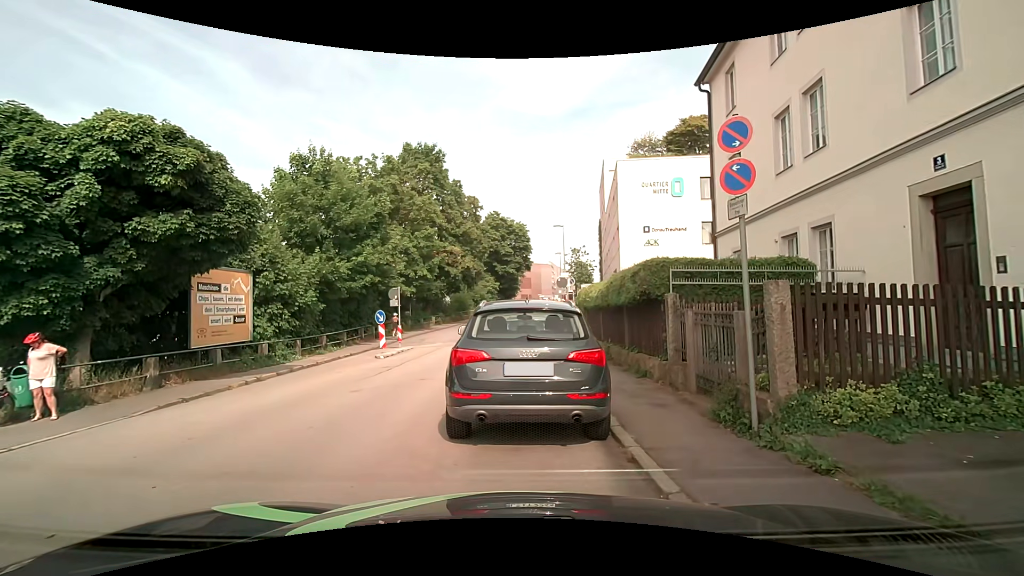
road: residential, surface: asphalt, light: Day
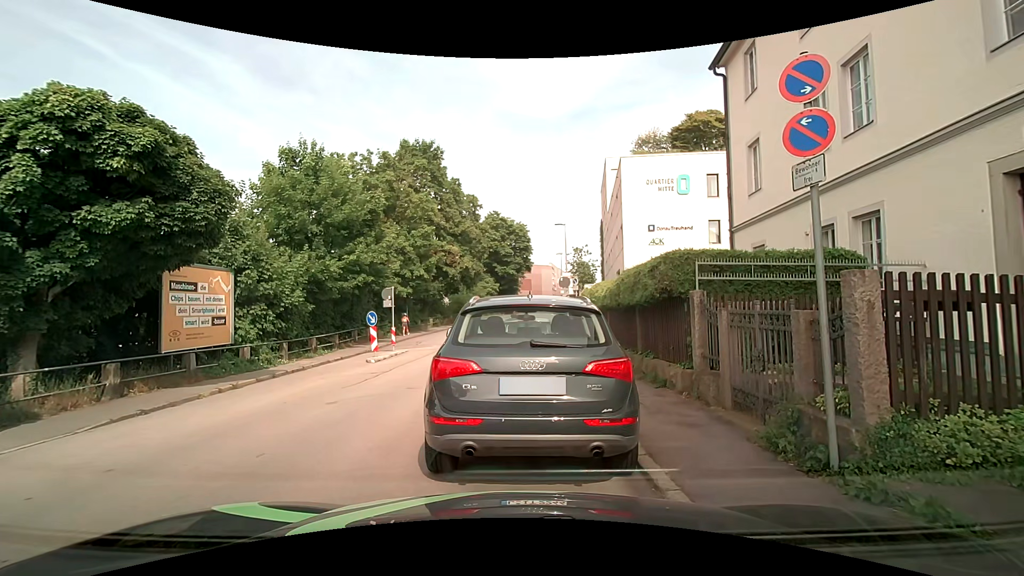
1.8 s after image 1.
(0.0, +1.2) m; 0°
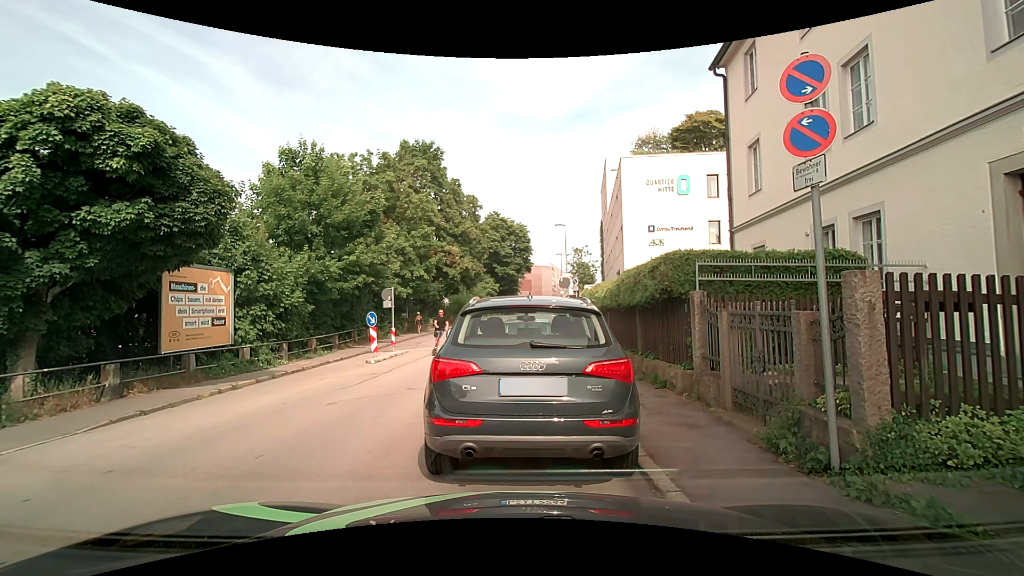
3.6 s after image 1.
(0.0, +0.1) m; 0°
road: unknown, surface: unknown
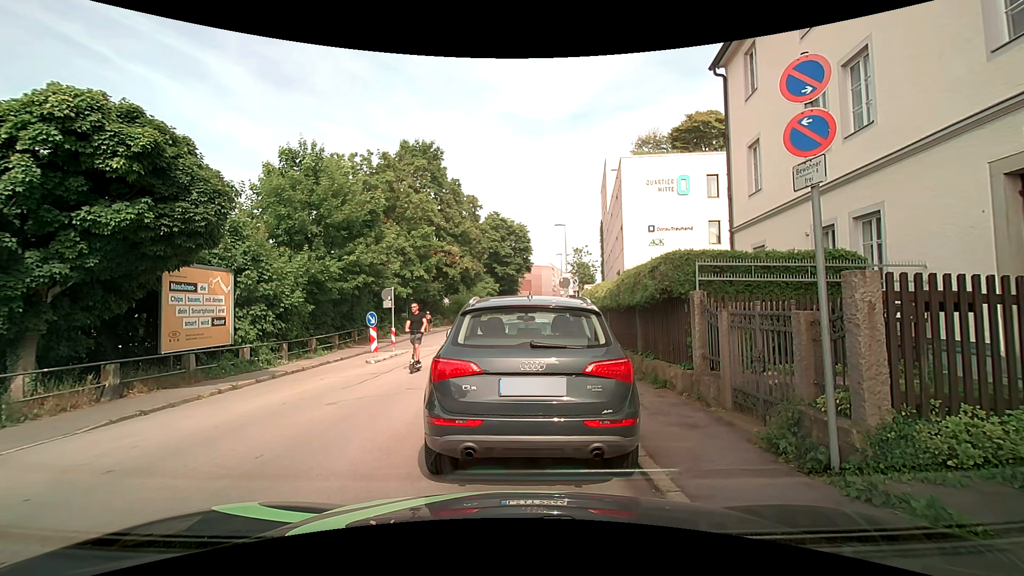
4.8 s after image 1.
(0.0, 0.0) m; 0°
